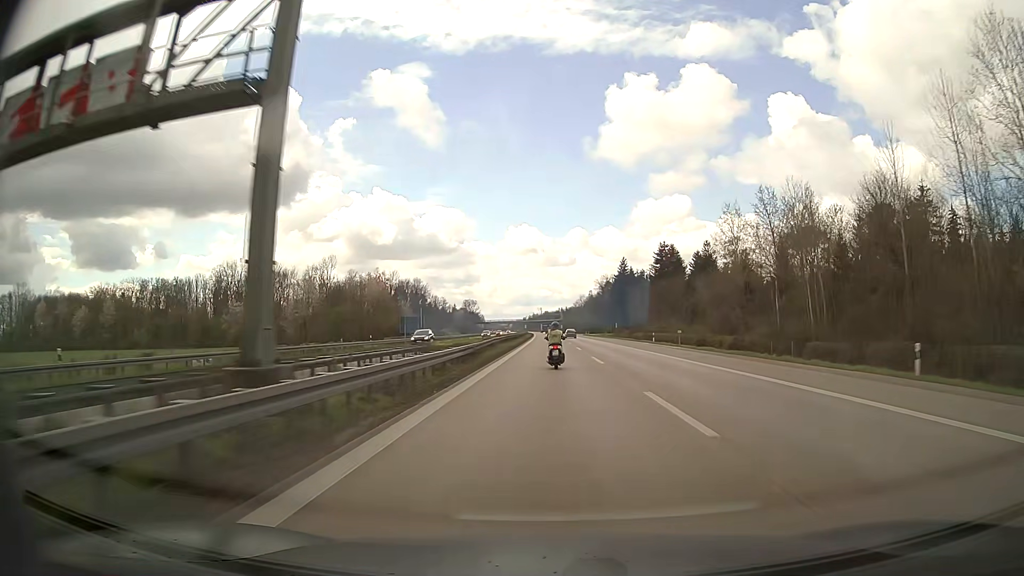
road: motorway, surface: asphalt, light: Day
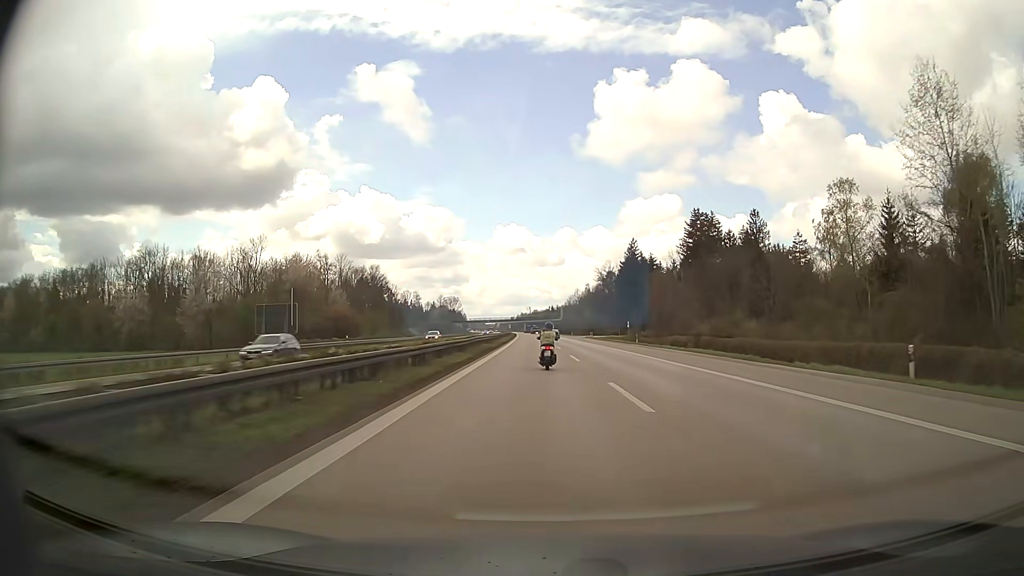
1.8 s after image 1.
(-0.3, +51.5) m; 0°
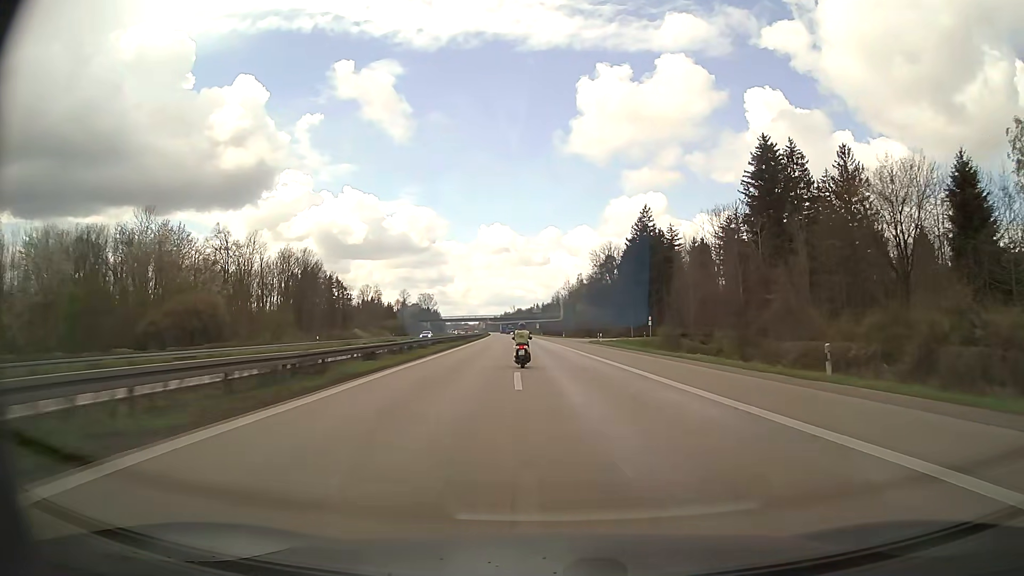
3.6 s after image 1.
(+0.8, +50.1) m; +1°
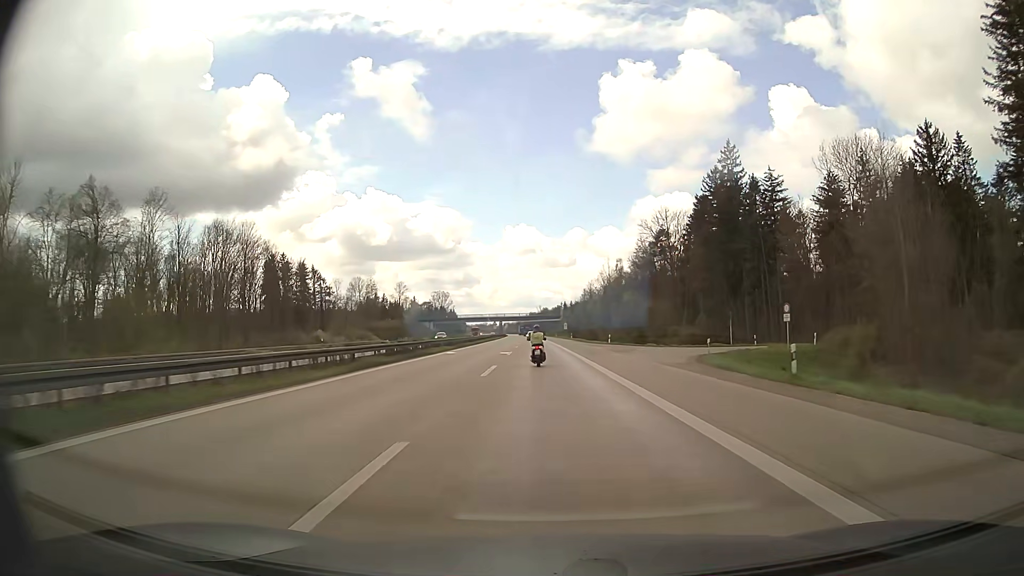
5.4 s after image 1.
(-0.8, +49.2) m; -2°
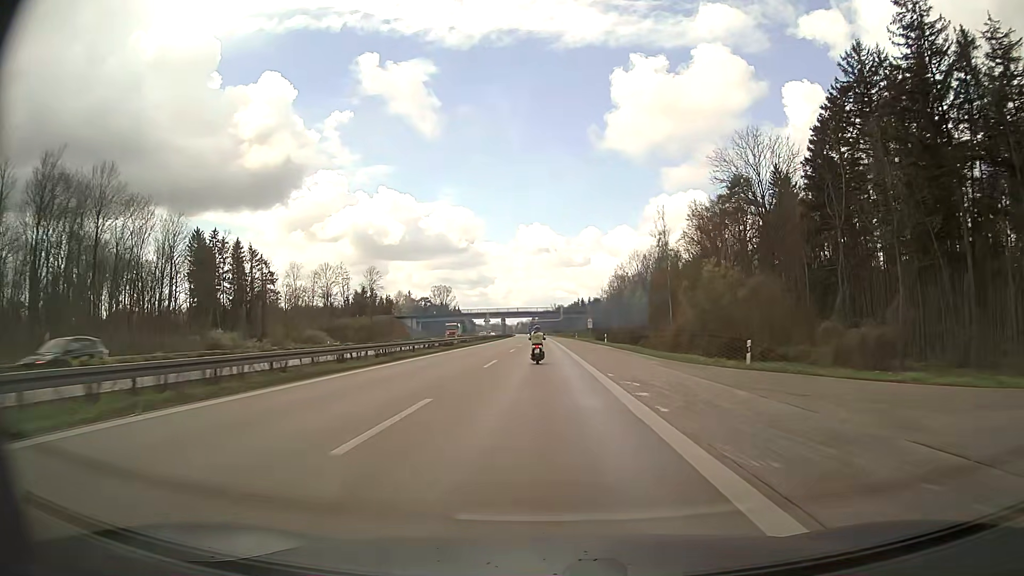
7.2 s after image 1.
(-0.3, +49.2) m; -1°
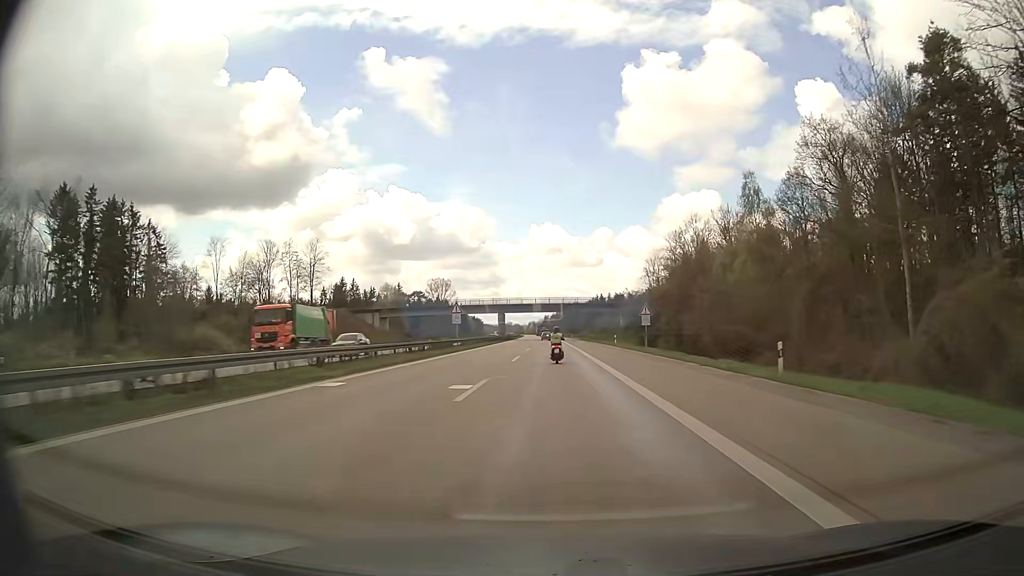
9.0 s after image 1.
(-0.9, +49.7) m; -1°
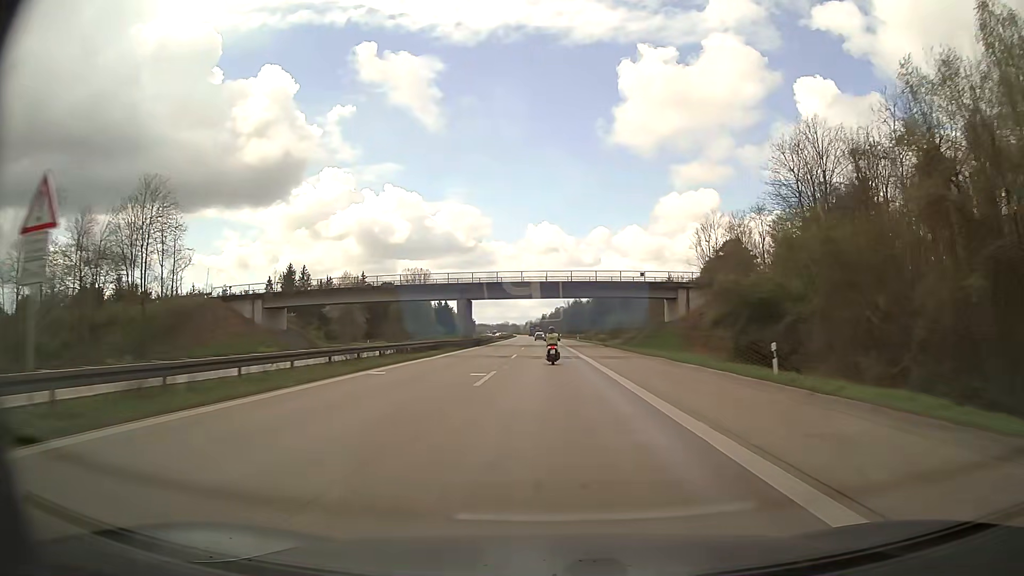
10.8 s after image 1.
(+0.2, +50.8) m; 0°
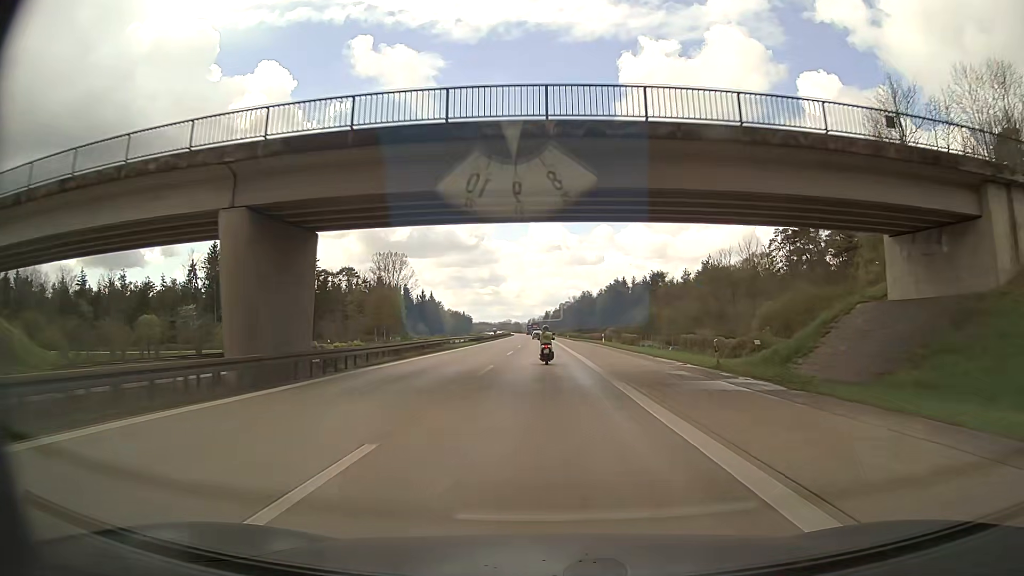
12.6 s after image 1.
(-0.1, +51.1) m; 0°
(0, +10) (0, +20) (0, +30) (0, +40) (0, +50) (0, +60) (-1, +70) (-1, +80) (-1, +90) (-1, +100) m
